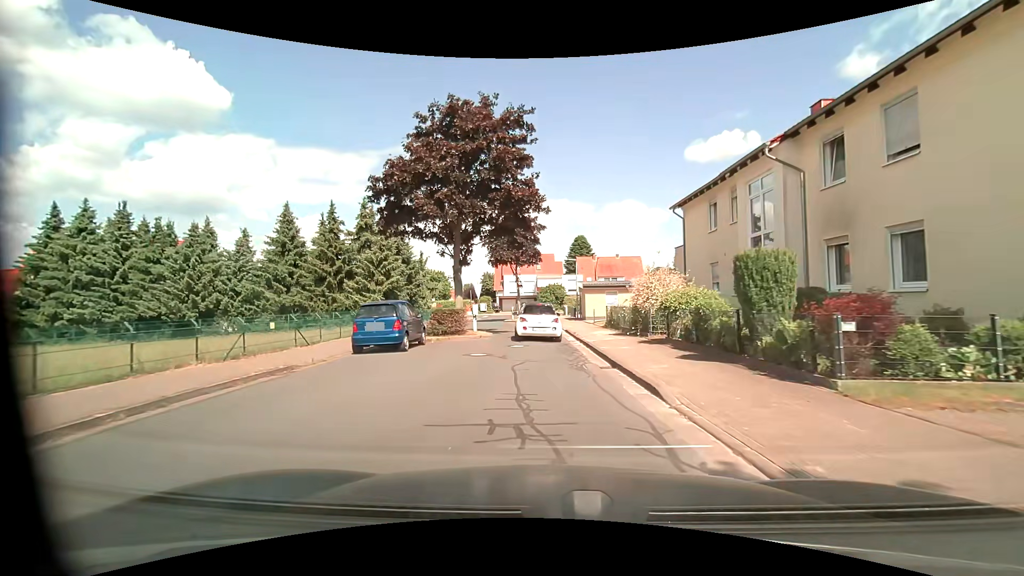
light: Day
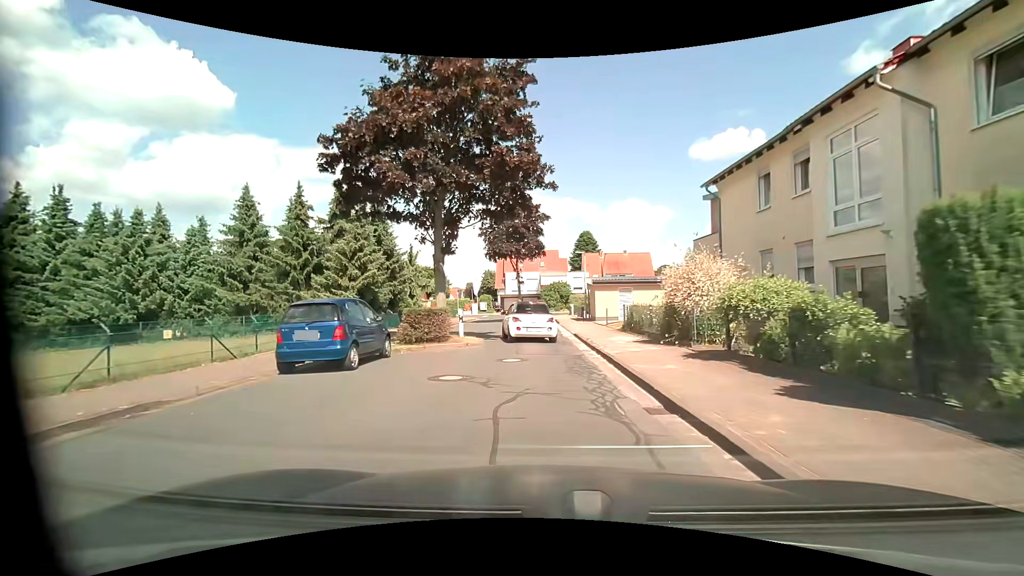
(-0.1, +4.5) m; -1°
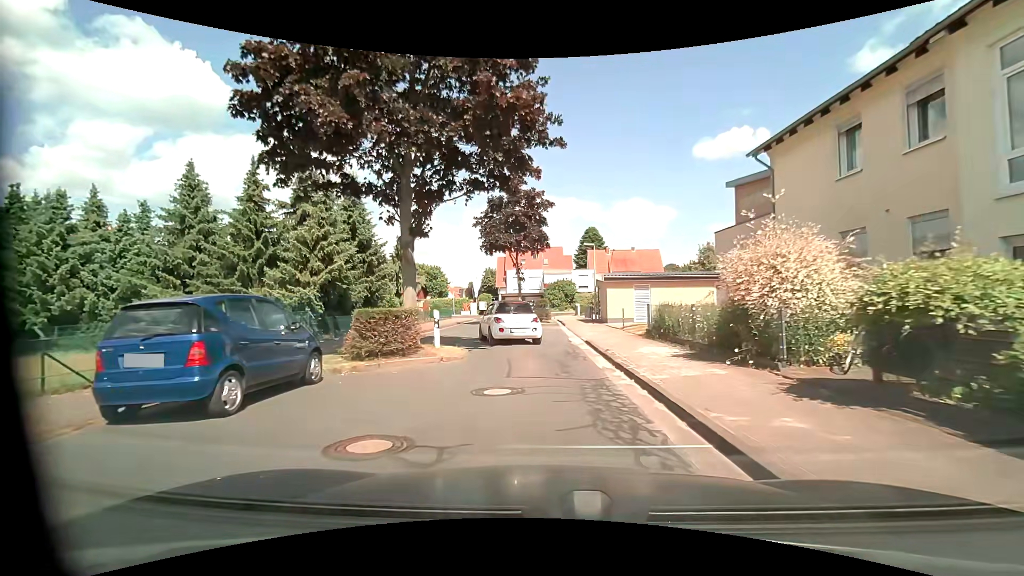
(0.0, +4.4) m; -1°
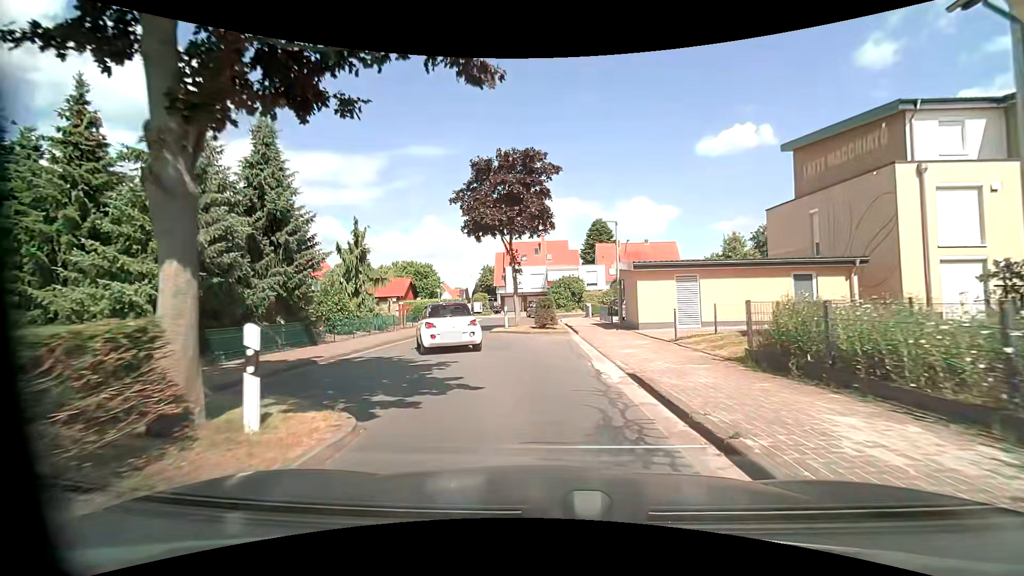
(+0.1, +8.2) m; +1°
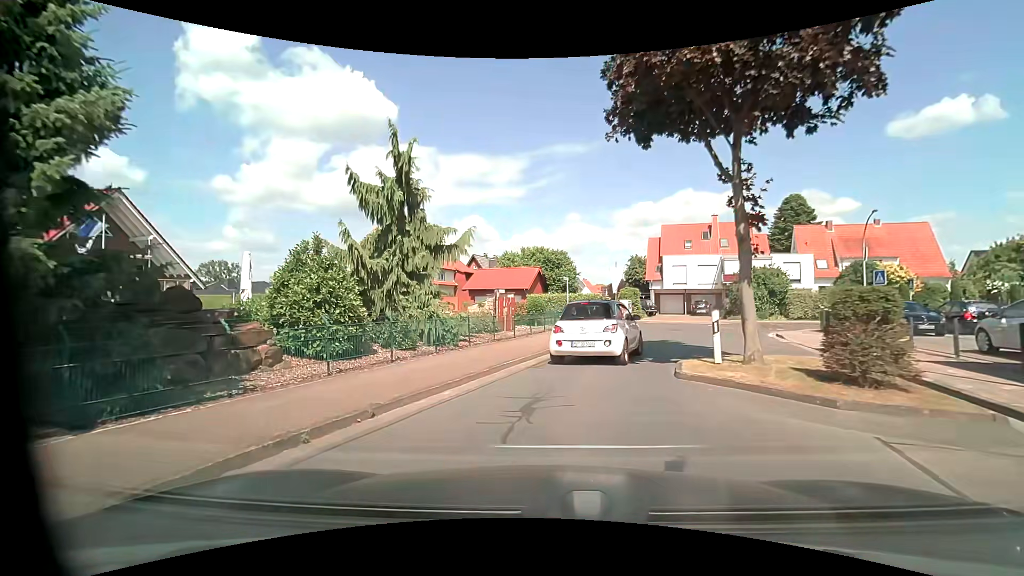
(-1.8, +14.2) m; -17°
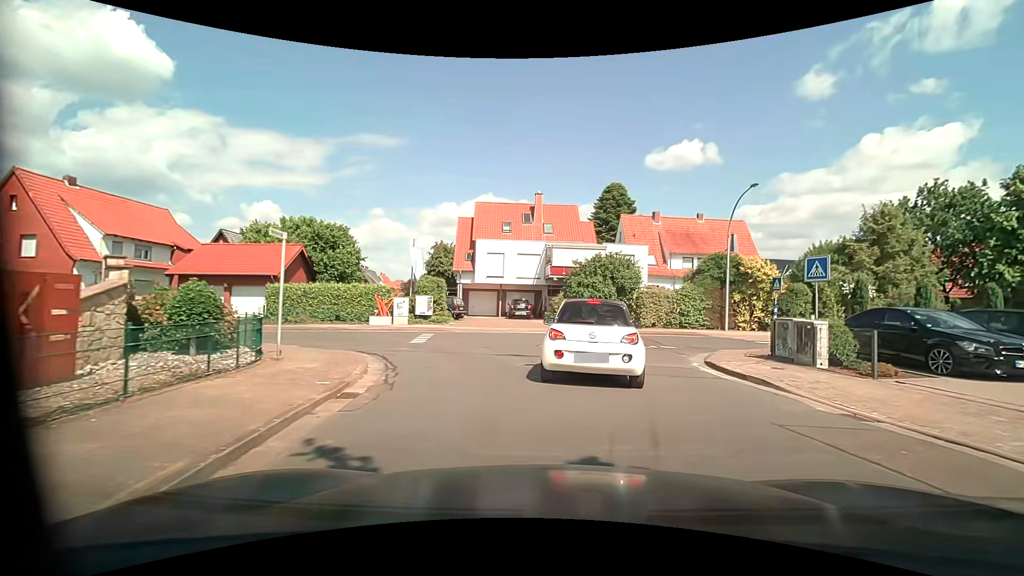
(+1.9, +15.0) m; +23°
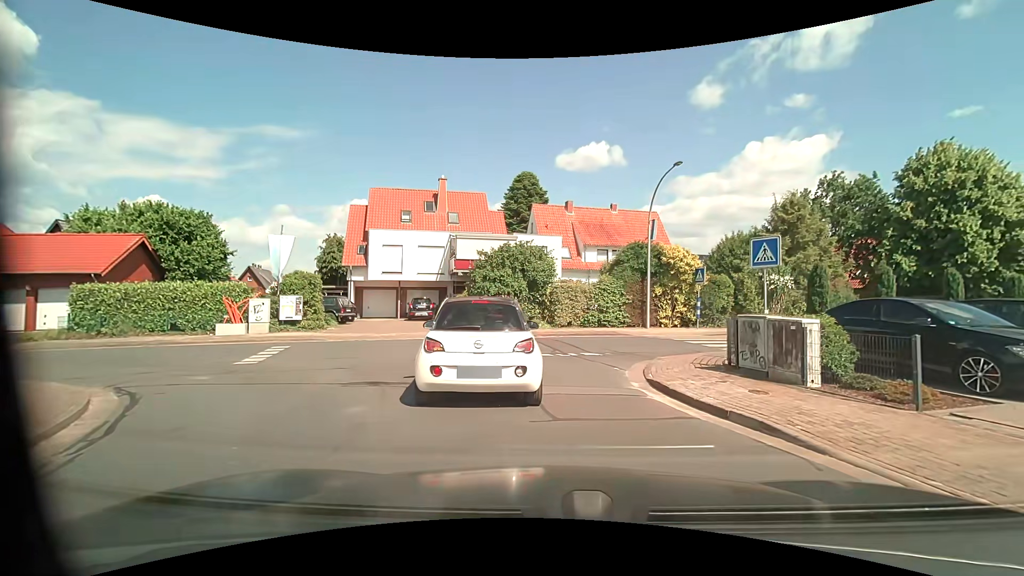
(+0.4, +4.4) m; +9°
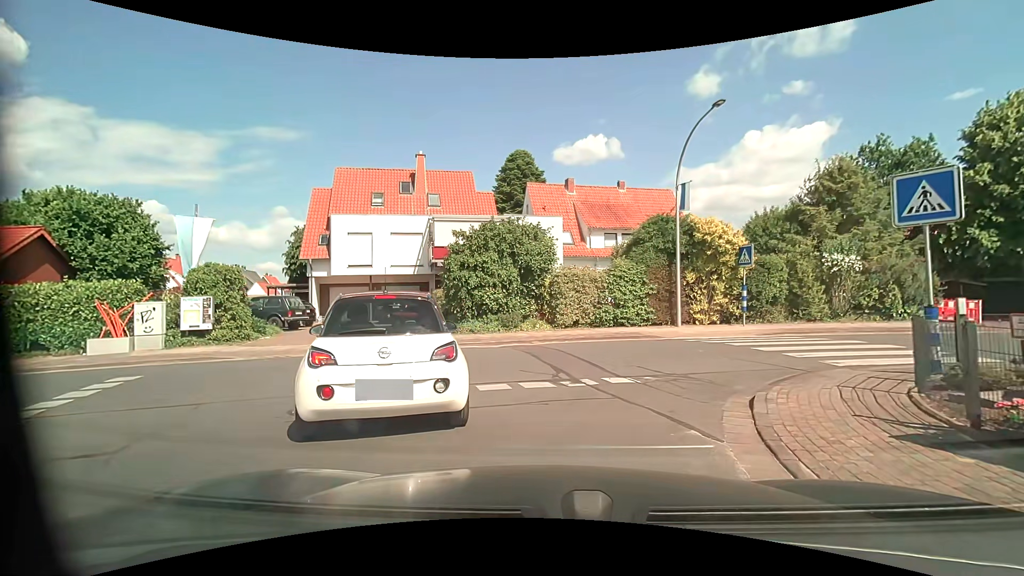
(+0.1, +5.8) m; 0°
